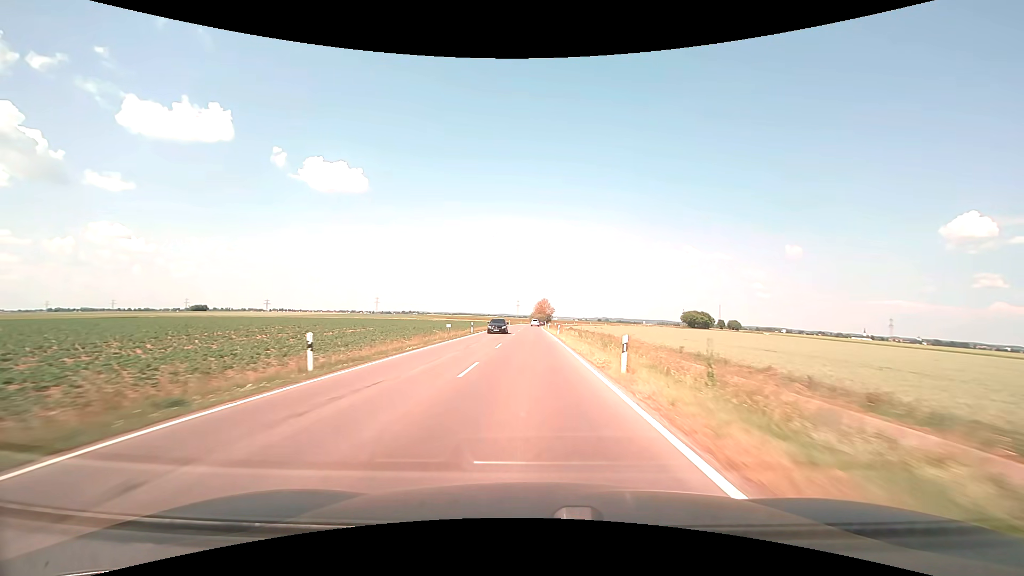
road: tertiary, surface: asphalt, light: Day
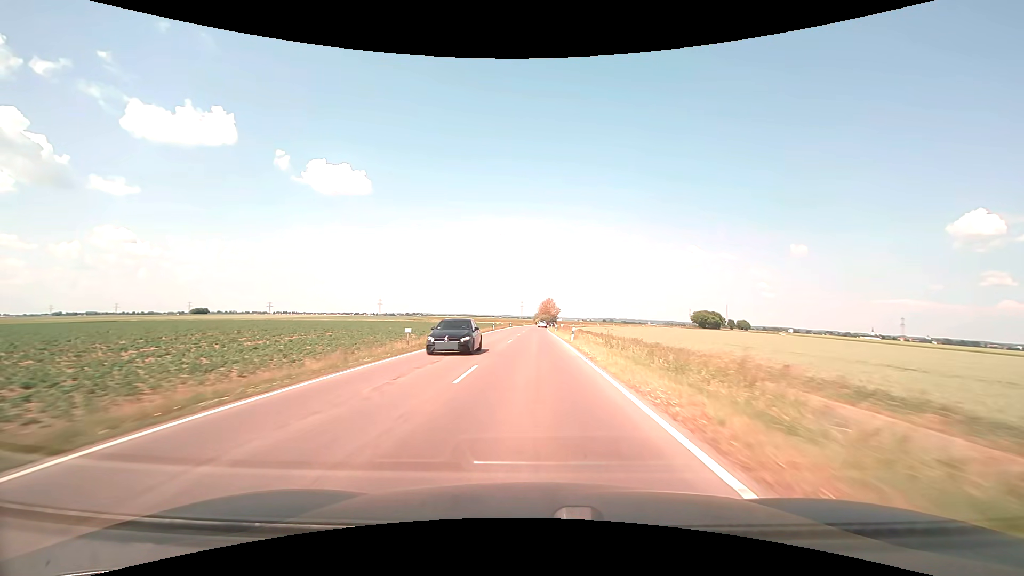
(-0.1, +13.3) m; 0°
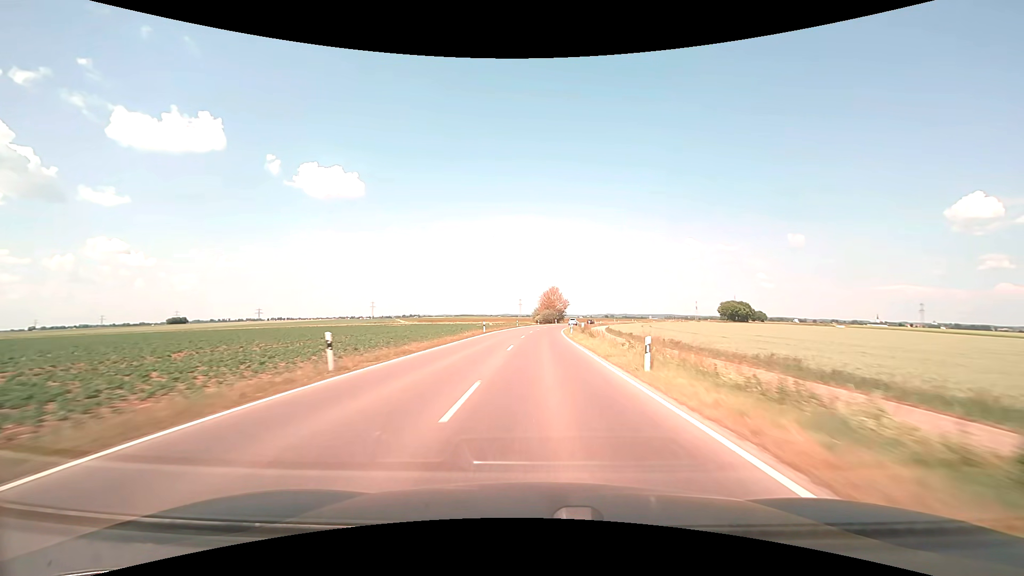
(-0.4, +53.6) m; 0°
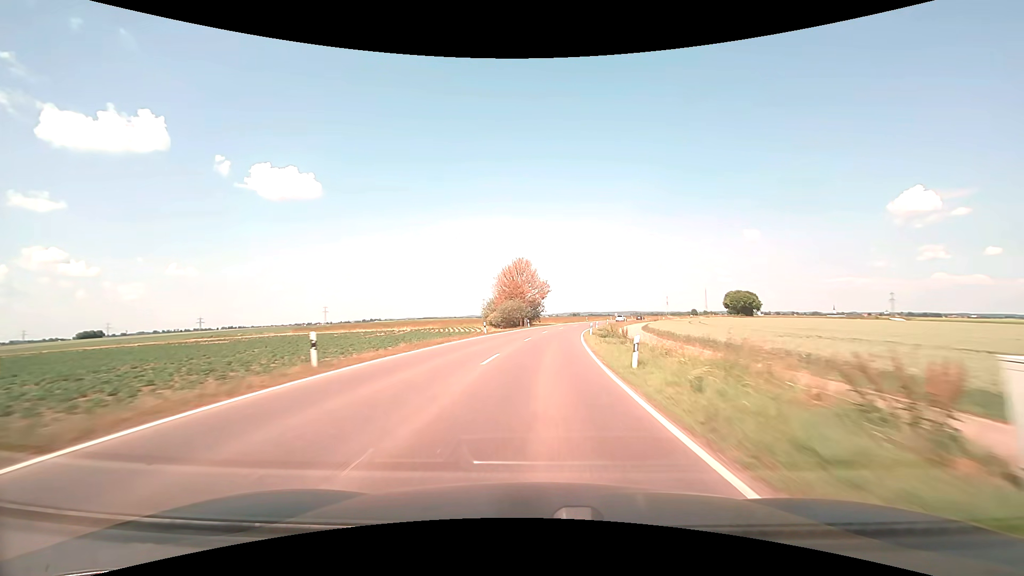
(+1.7, +67.5) m; +4°
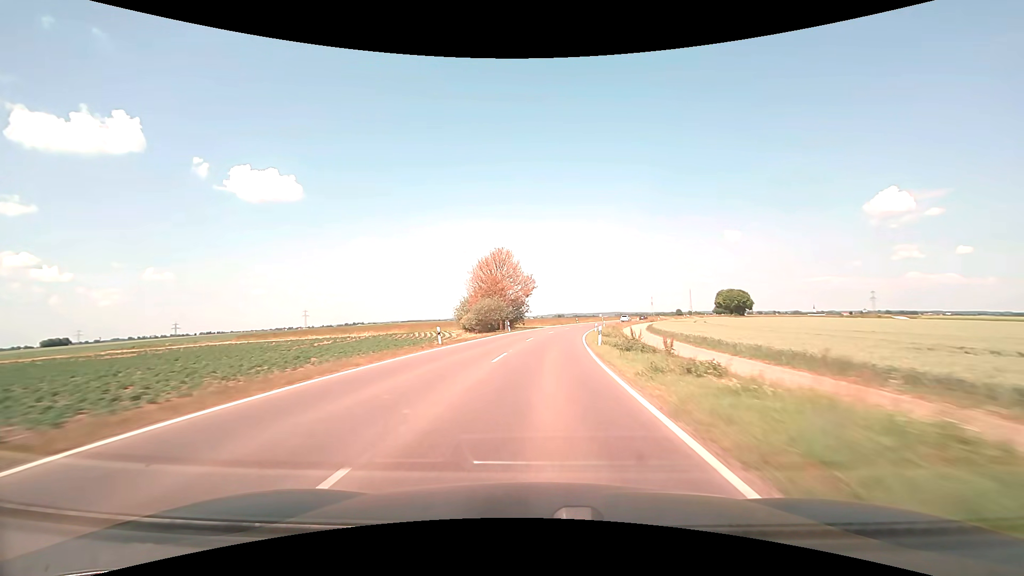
(+0.2, +13.4) m; +2°
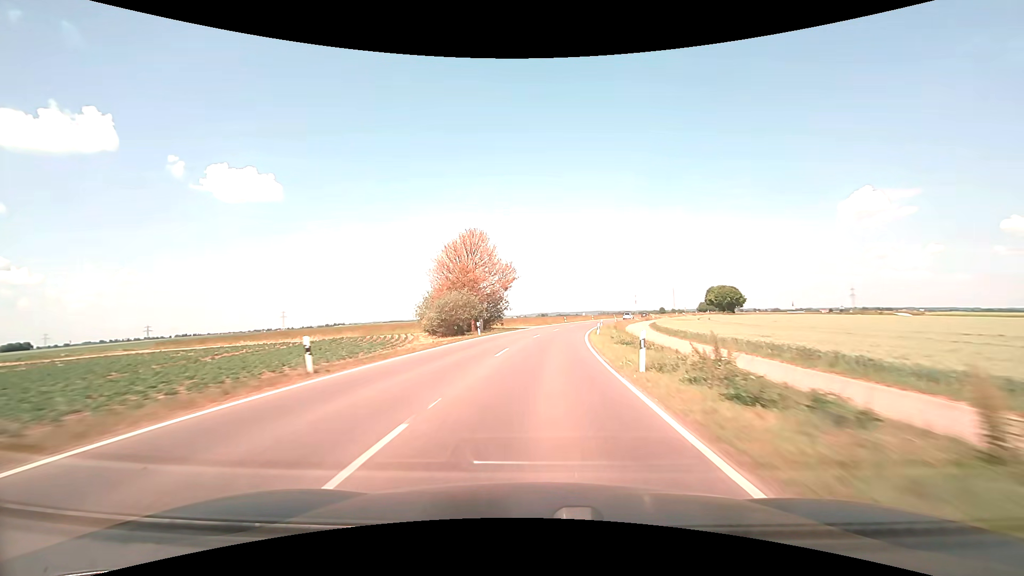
(+0.2, +13.5) m; +2°
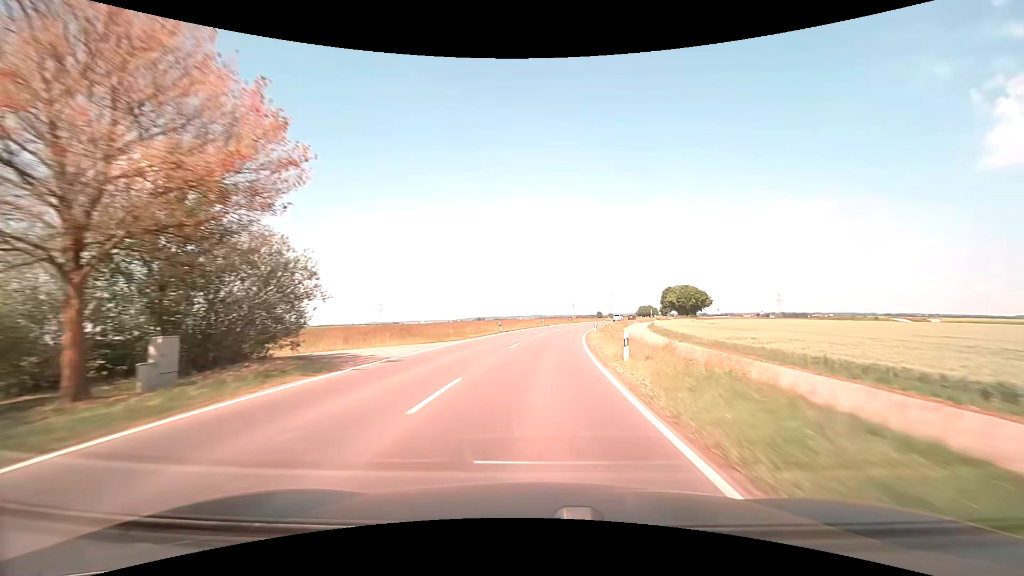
(+2.4, +40.4) m; +7°
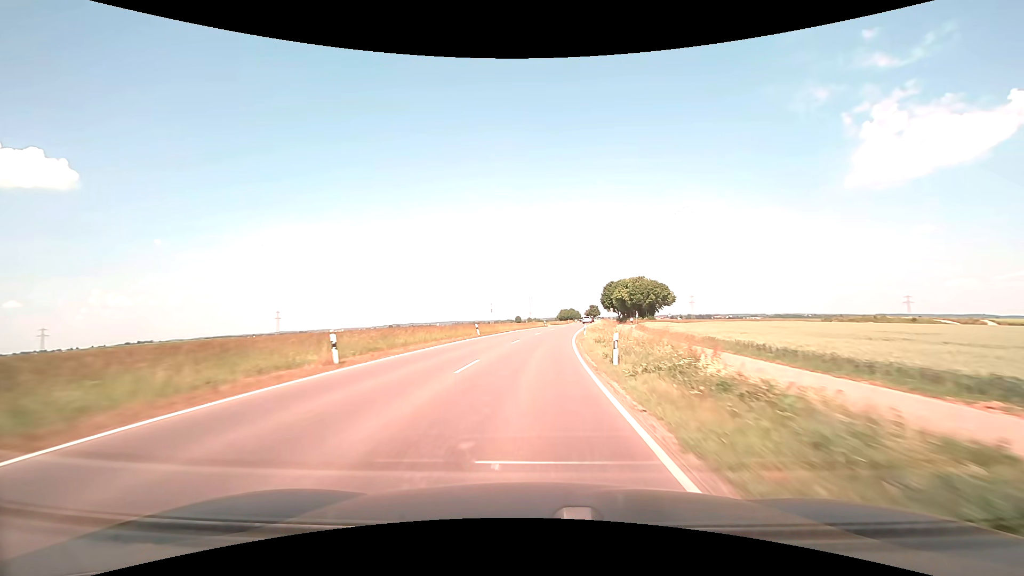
(+4.5, +54.5) m; +9°
(0, +10) (0, +20) (+1, +30) (+2, +40) (+3, +50) (+4, +60) (+5, +70) (+7, +80) (+8, +90) (+10, +99) m
